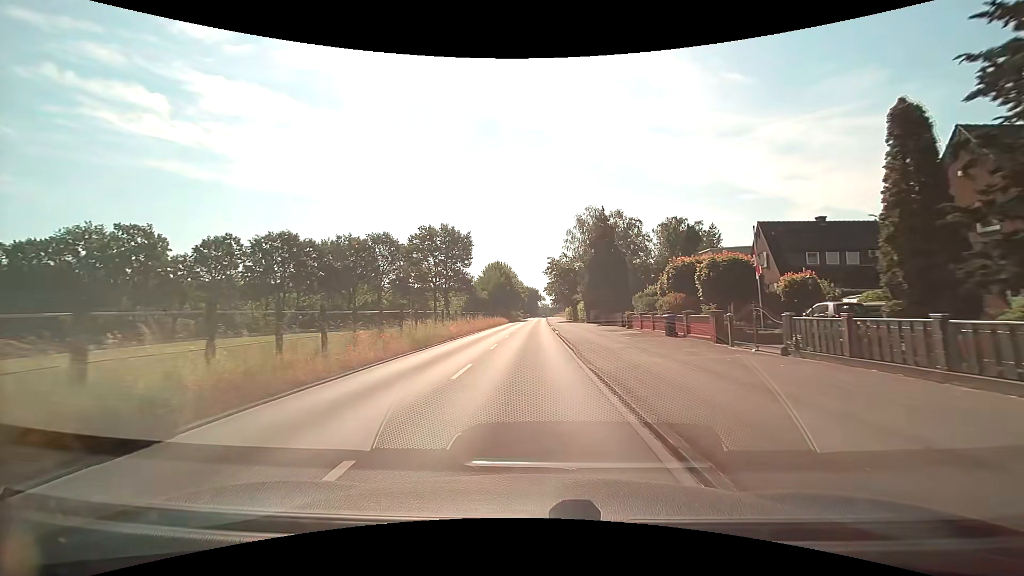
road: tertiary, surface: asphalt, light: Day
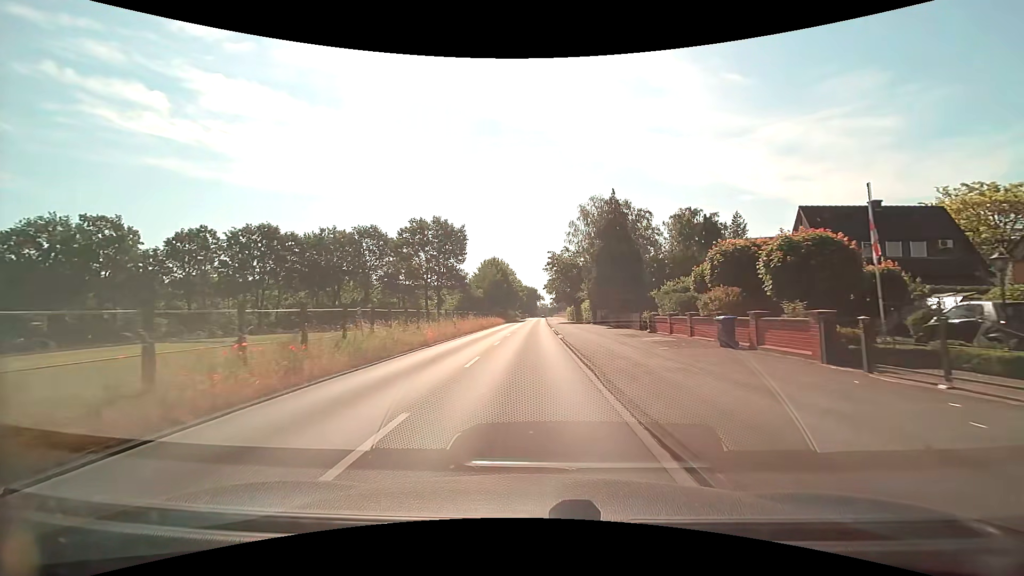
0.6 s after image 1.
(0.0, +6.6) m; 0°
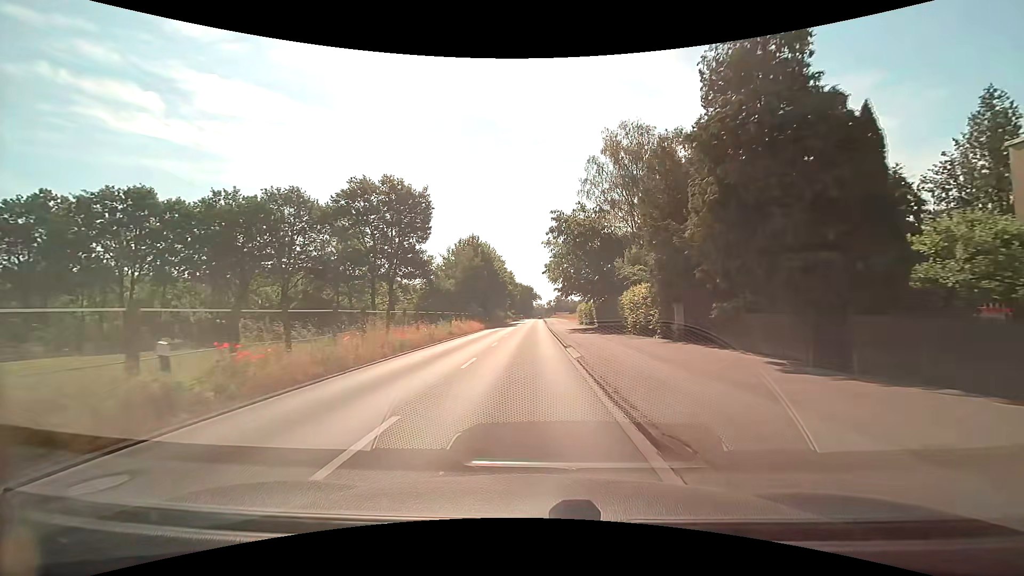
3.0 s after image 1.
(+0.3, +26.4) m; +1°
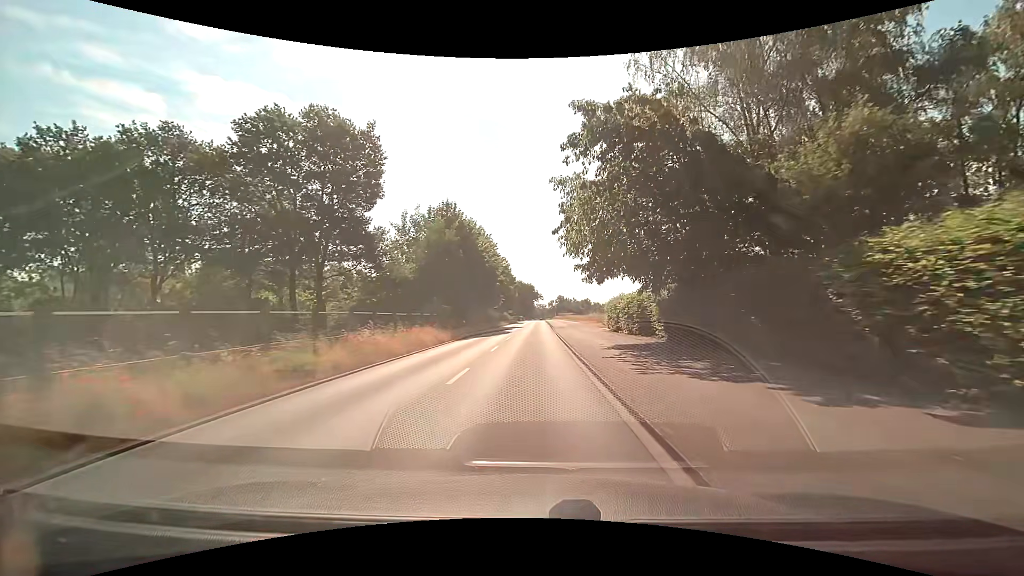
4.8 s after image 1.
(-0.1, +20.2) m; -1°
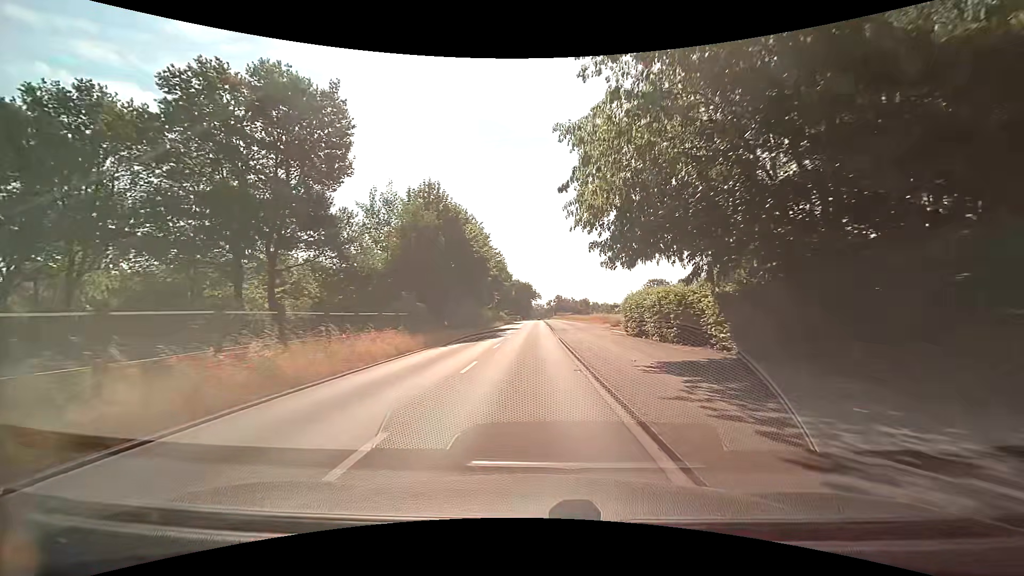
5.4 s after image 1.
(+0.1, +6.9) m; +1°
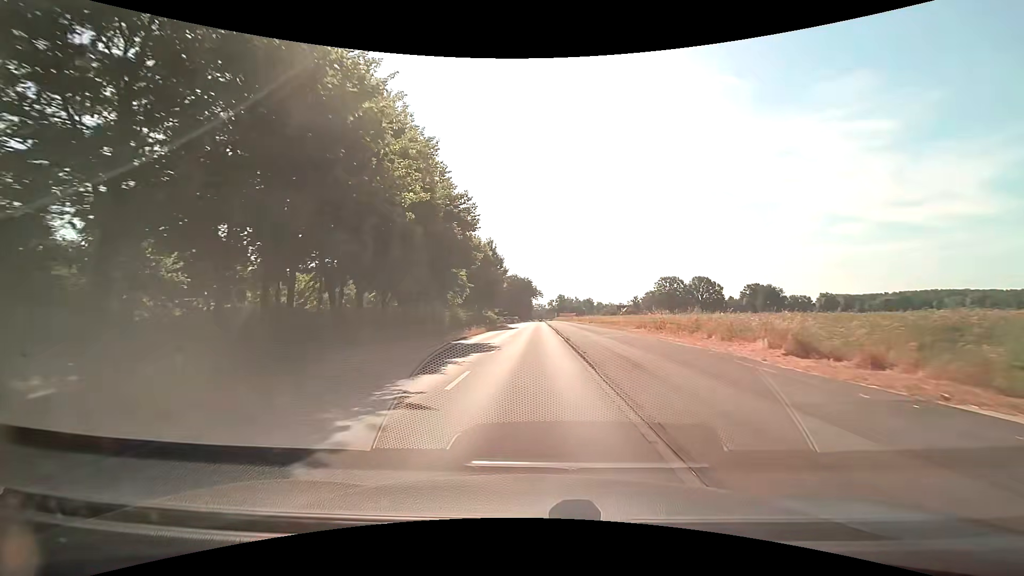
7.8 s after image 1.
(-0.1, +28.7) m; 0°
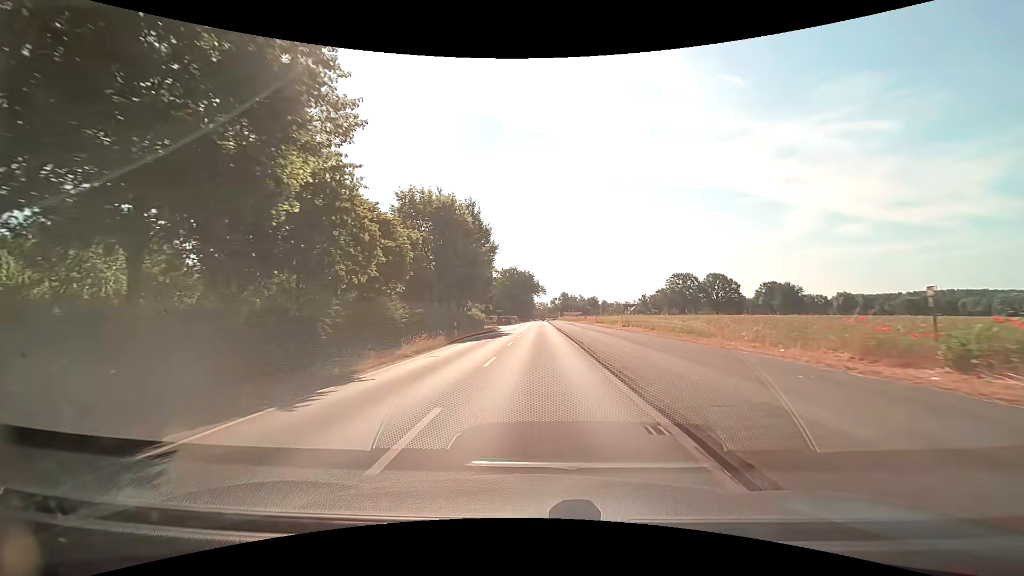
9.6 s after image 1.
(-0.1, +22.3) m; 0°
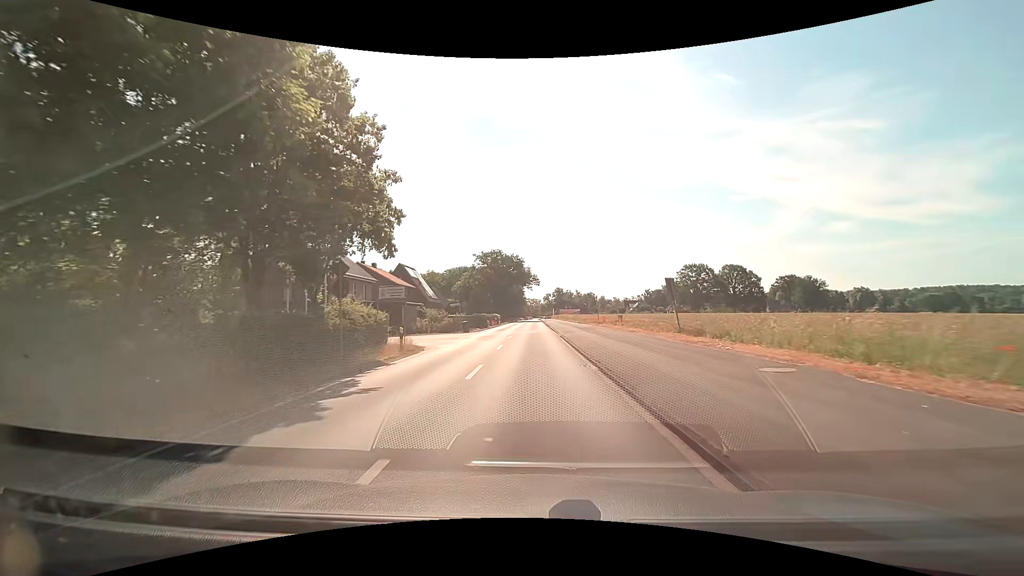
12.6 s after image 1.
(+0.4, +37.4) m; +1°
(0, +10) (0, +20) (0, +30) (0, +40) (0, +50) (0, +60) (0, +70) (0, +80) (0, +90) (0, +100) m
